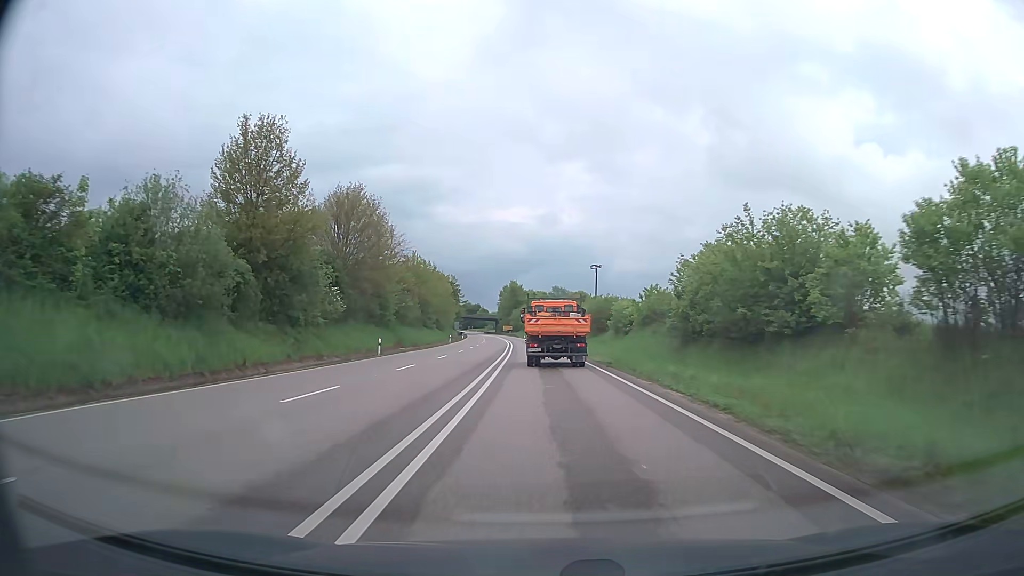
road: primary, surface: asphalt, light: Day
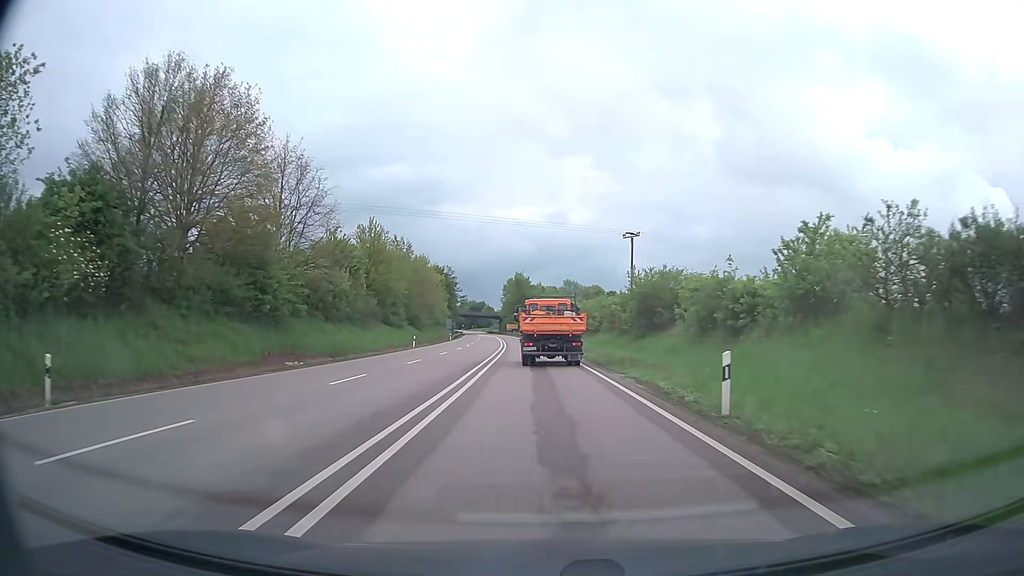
(-0.1, +31.3) m; -1°
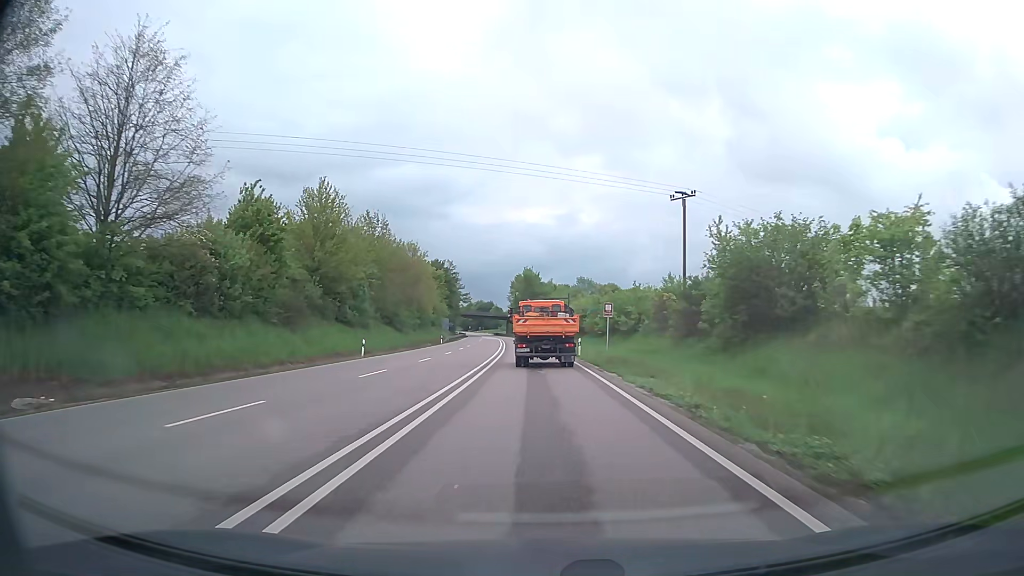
(-0.2, +20.7) m; -1°
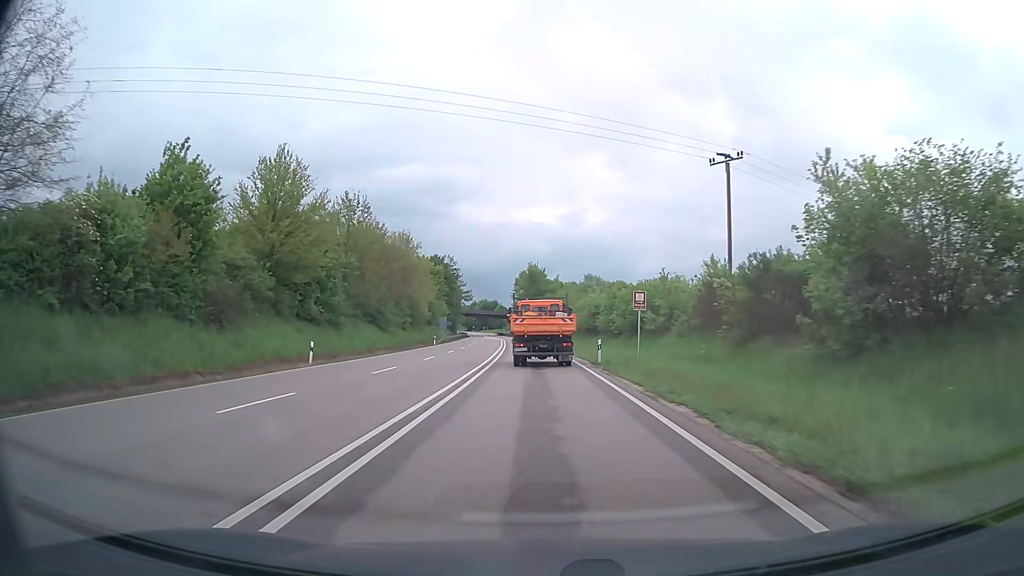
(0.0, +10.3) m; 0°
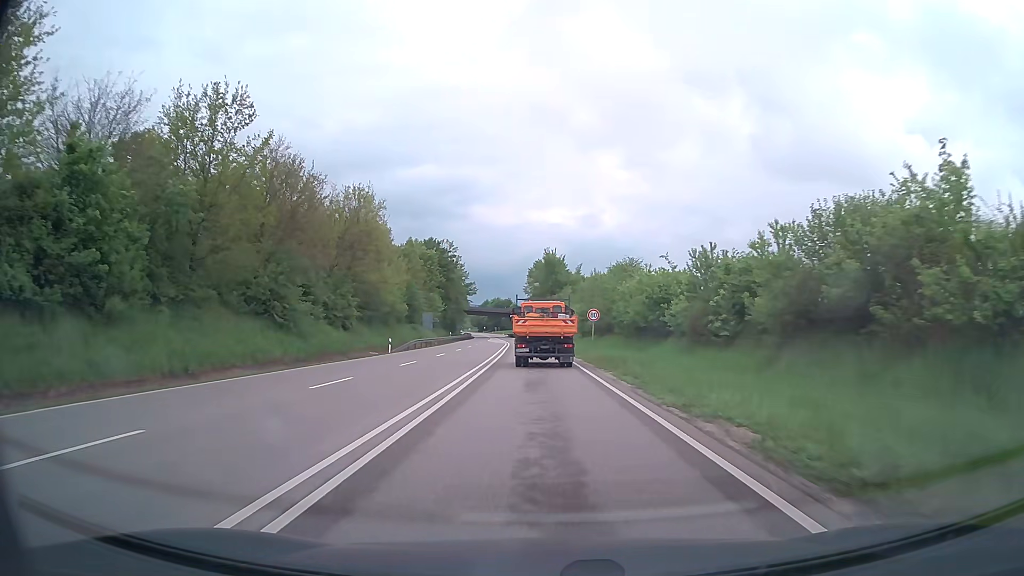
(-0.4, +30.9) m; -1°
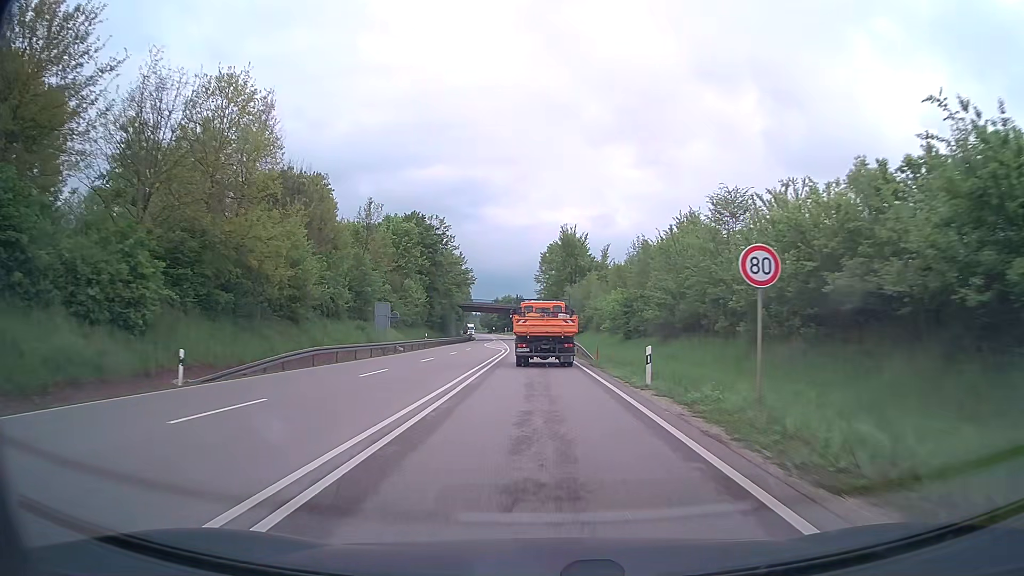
(-0.3, +31.2) m; -1°
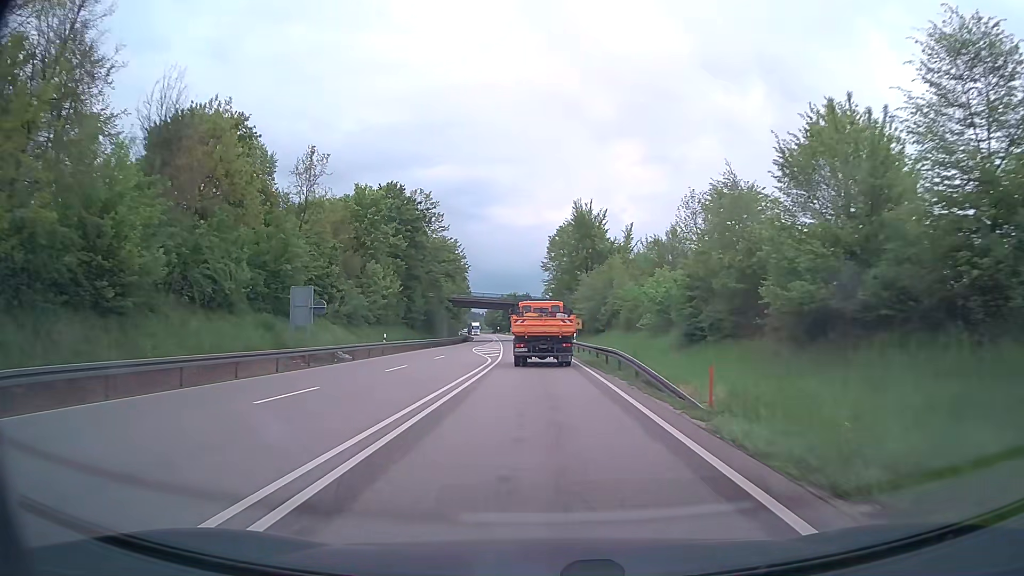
(-0.1, +20.8) m; -1°
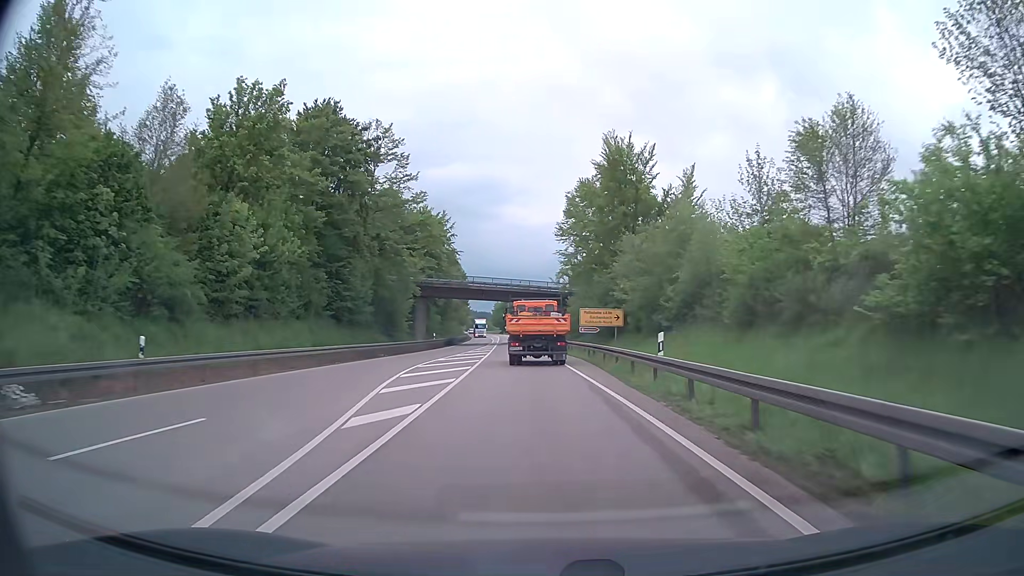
(-0.2, +30.9) m; -1°
(0, +10) (0, +20) (0, +30) (0, +40) (-1, +50) (-2, +60) (-2, +70) (-3, +80) (-3, +90) (-3, +100) m
